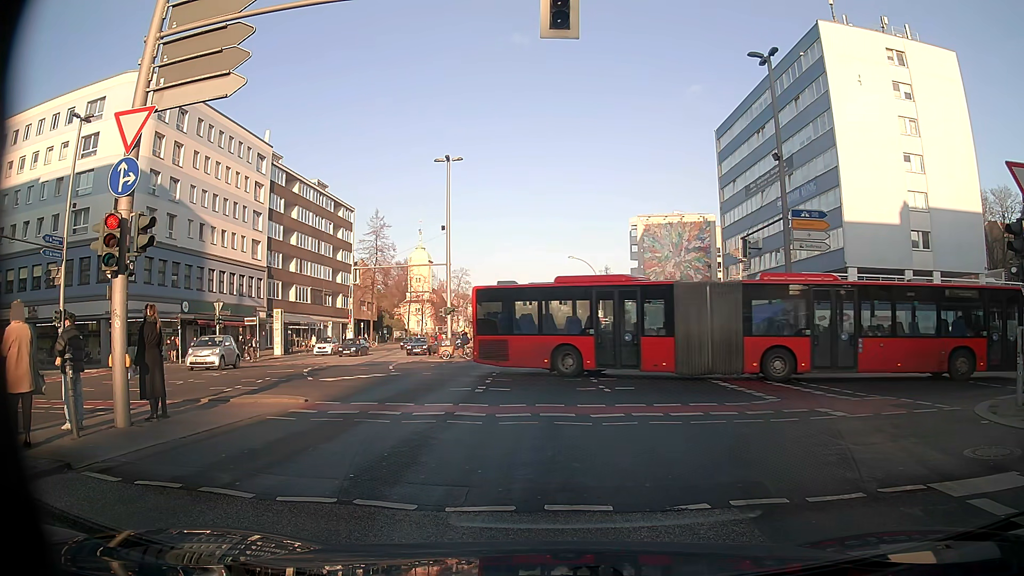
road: secondary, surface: asphalt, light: Day
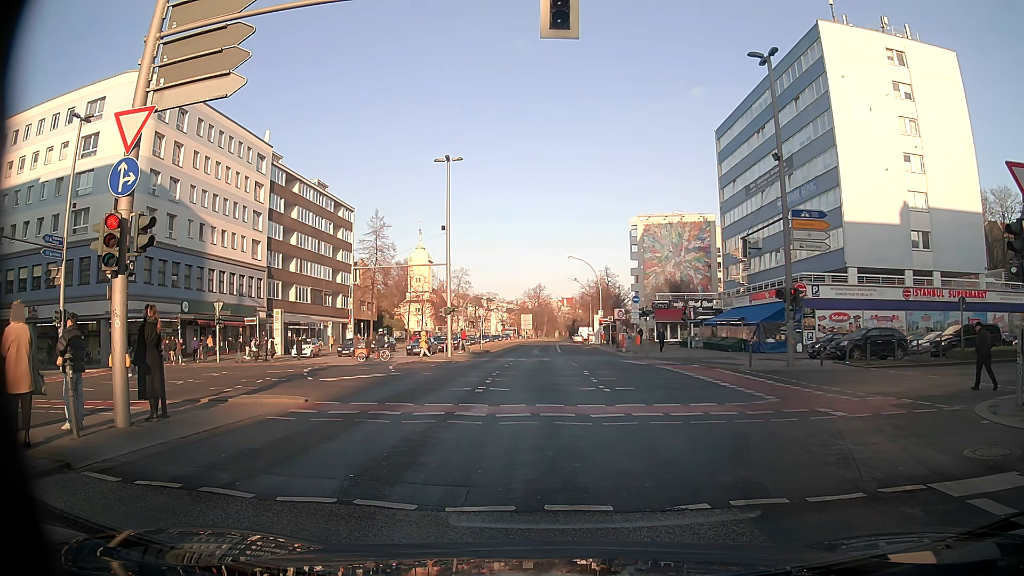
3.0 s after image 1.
(0.0, 0.0) m; 0°
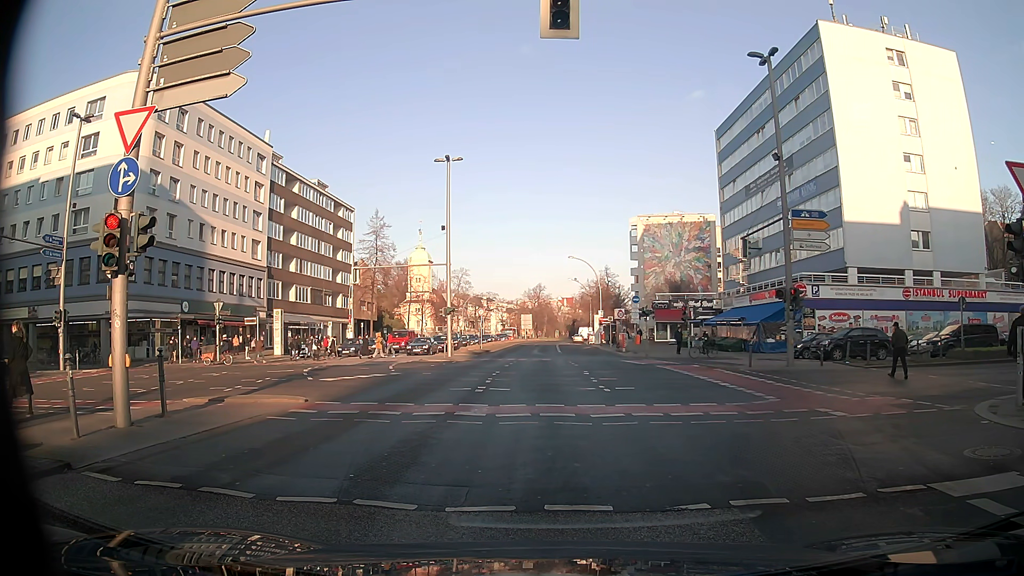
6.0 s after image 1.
(0.0, 0.0) m; 0°
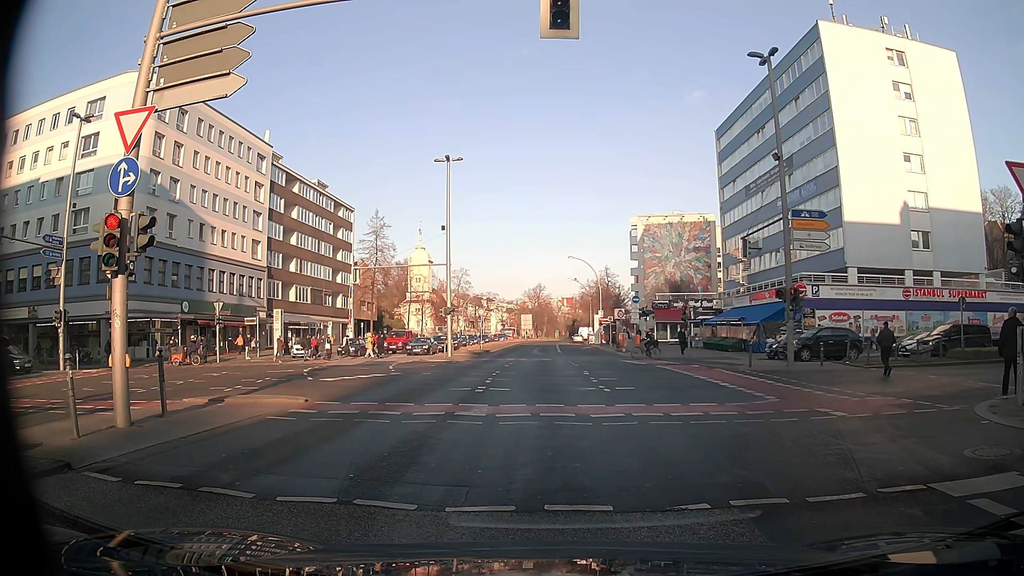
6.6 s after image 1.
(0.0, 0.0) m; 0°
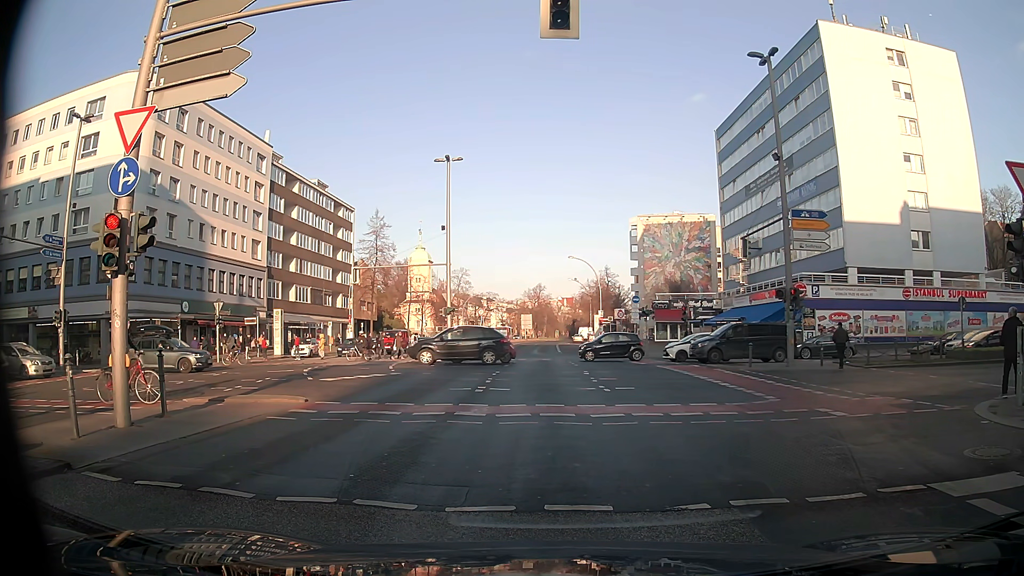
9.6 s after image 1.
(0.0, 0.0) m; 0°
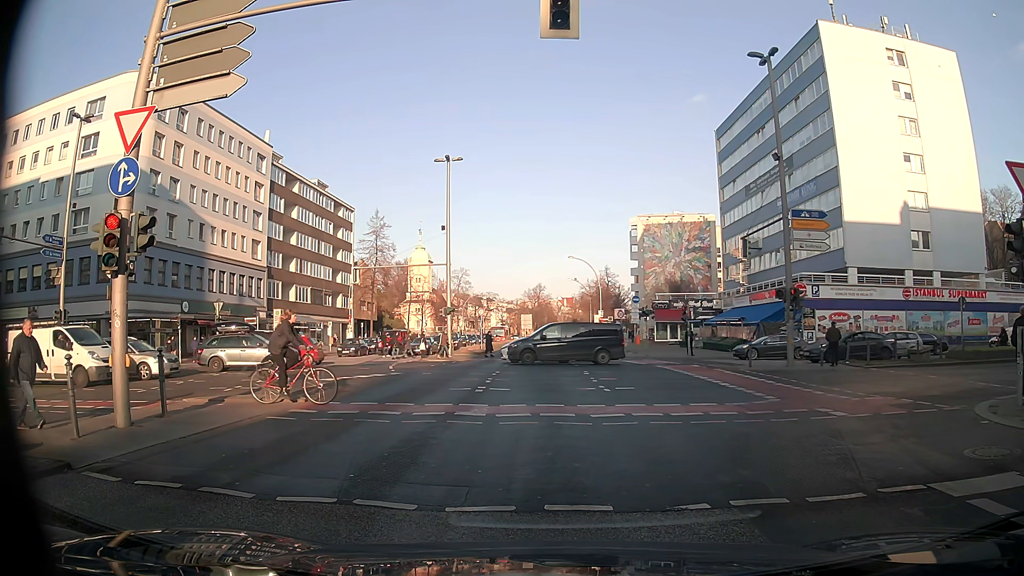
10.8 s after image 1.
(0.0, 0.0) m; 0°
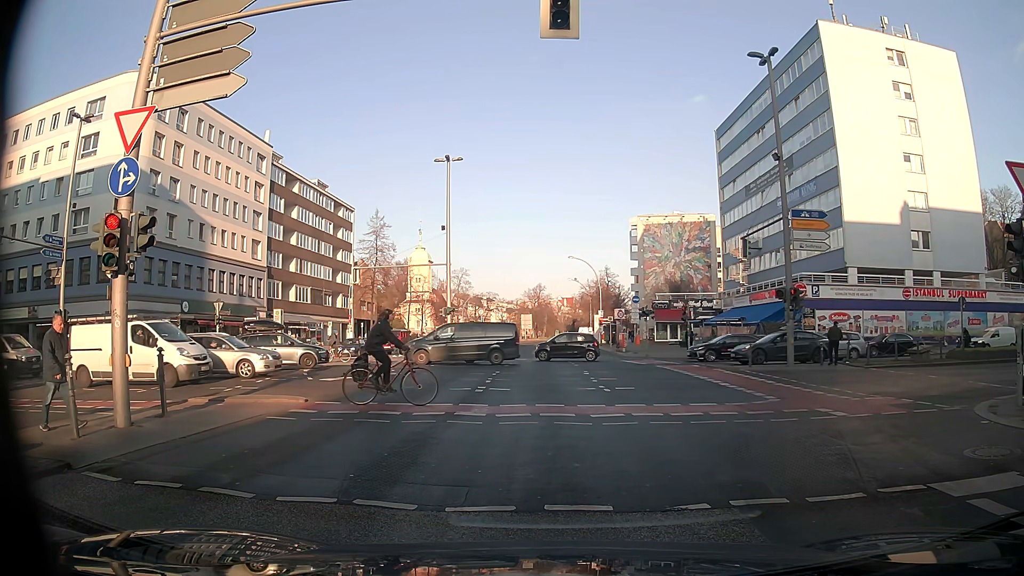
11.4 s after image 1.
(0.0, 0.0) m; 0°
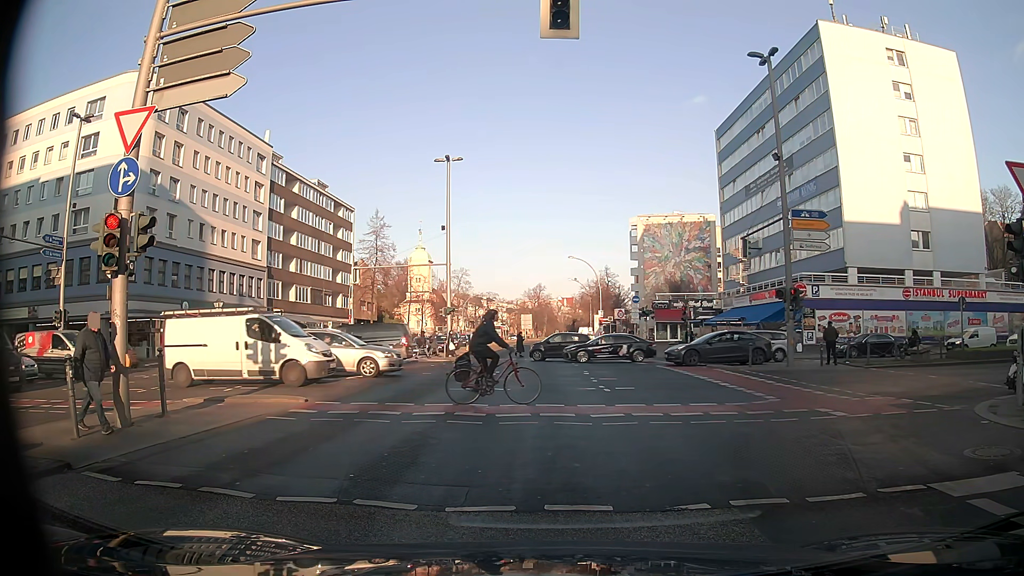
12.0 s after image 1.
(0.0, 0.0) m; 0°
(0, +10) (0, +20) (0, +30) (0, +40) (0, +50) (0, +60) (0, +70) (0, +80) (0, +90) (+1, +100) m
